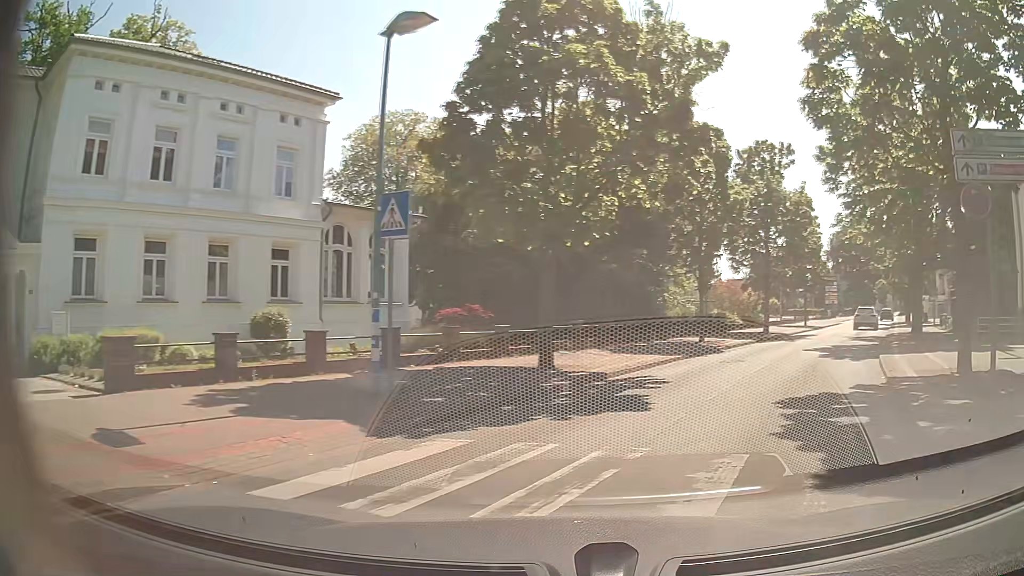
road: unclassified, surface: asphalt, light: Day
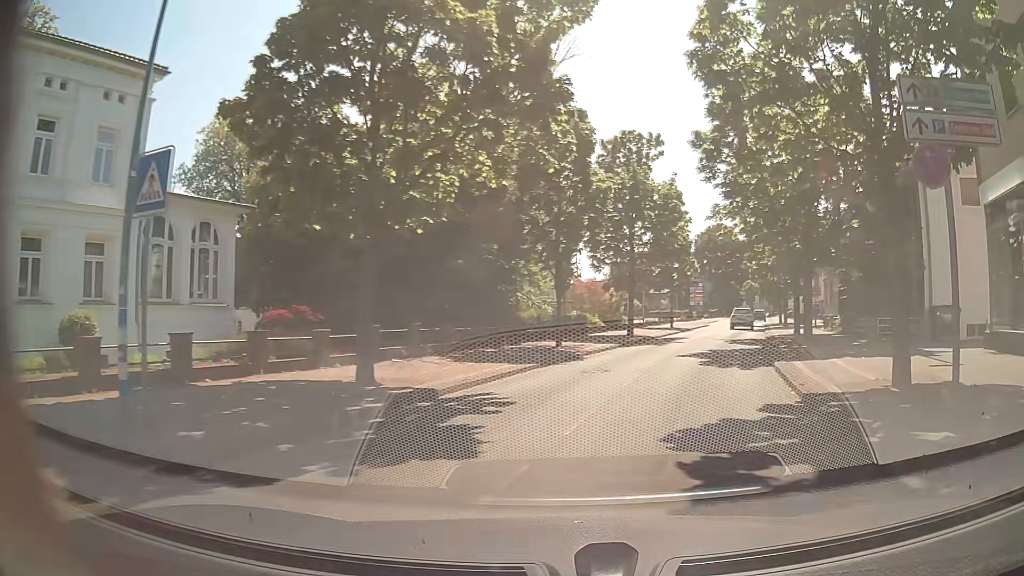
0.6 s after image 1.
(+0.4, +3.2) m; +11°
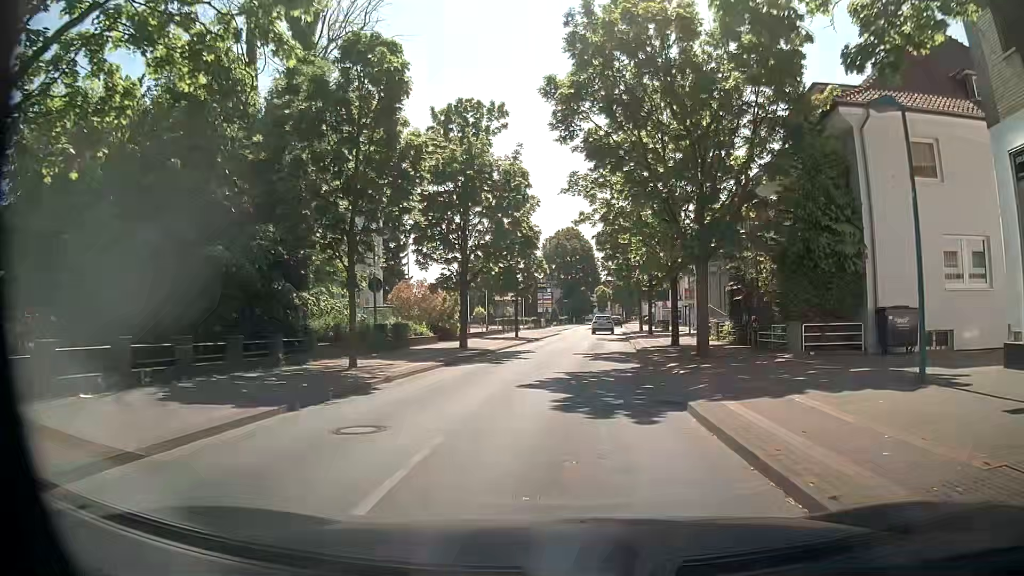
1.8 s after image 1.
(+1.4, +7.6) m; +15°
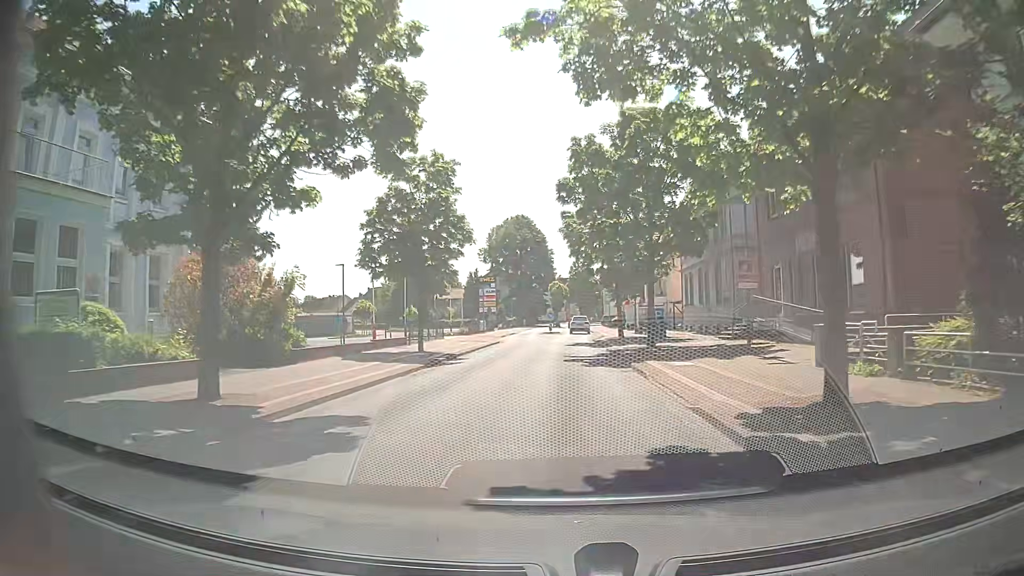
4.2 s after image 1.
(+0.5, +20.8) m; +3°
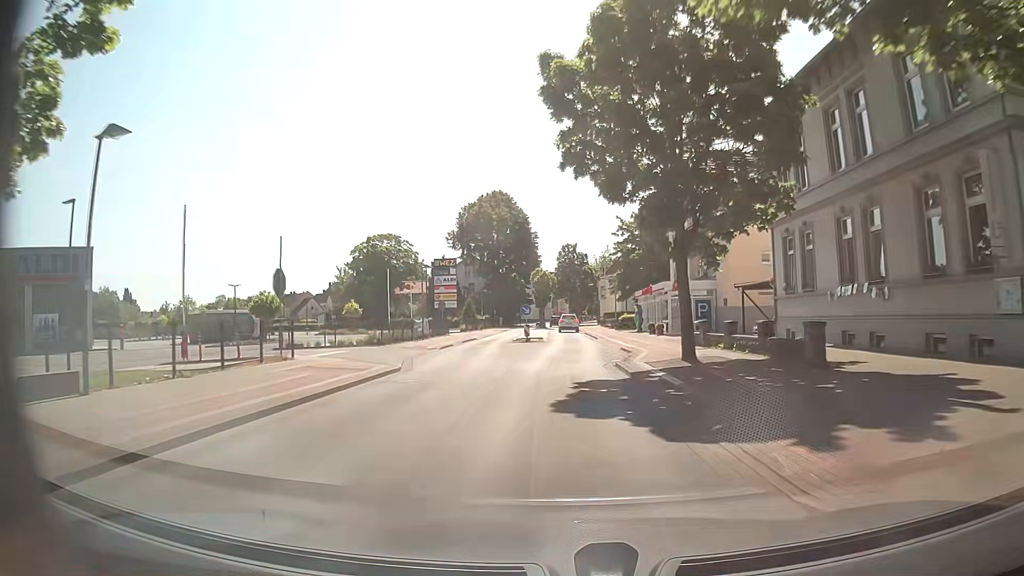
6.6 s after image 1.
(+0.6, +25.3) m; +2°
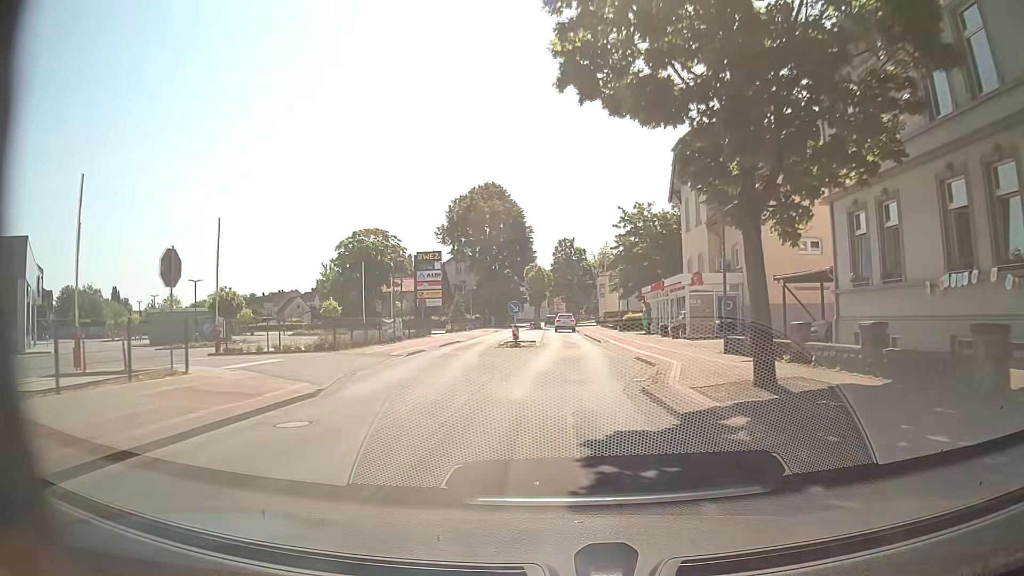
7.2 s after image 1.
(0.0, +6.7) m; 0°
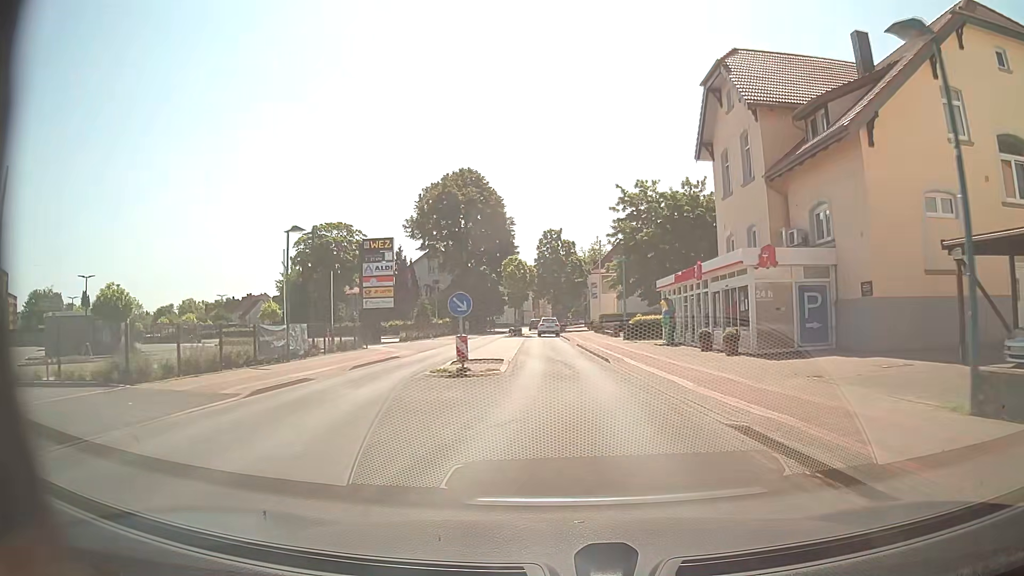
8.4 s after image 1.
(+0.1, +13.3) m; +2°
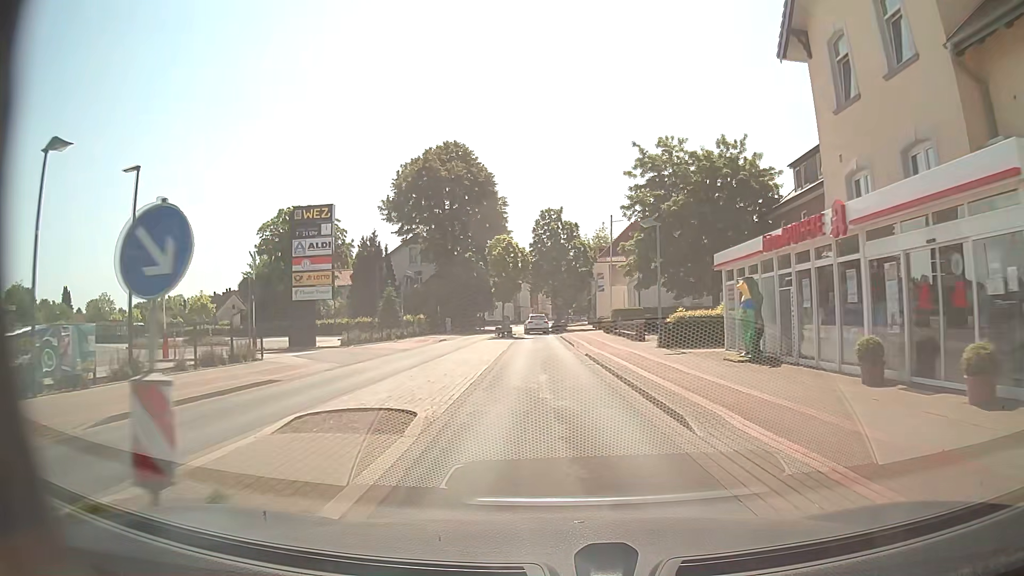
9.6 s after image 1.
(0.0, +13.2) m; 0°
(0, +10) (0, +20) (-1, +30) (-1, +40) (-1, +50) (-2, +60) (-3, +70) (-3, +80) (-3, +90) (-3, +100) m
